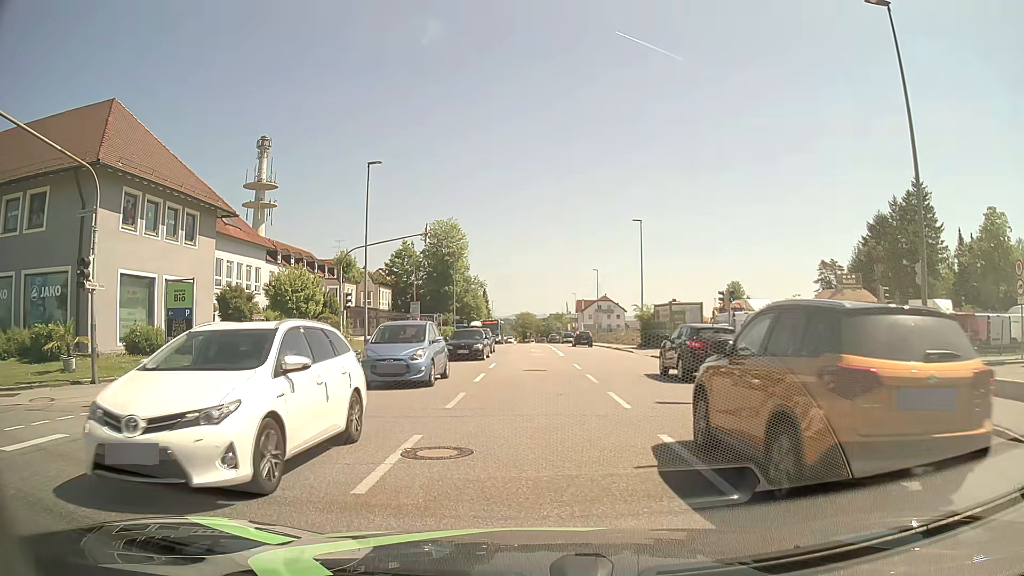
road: tertiary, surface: asphalt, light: Day
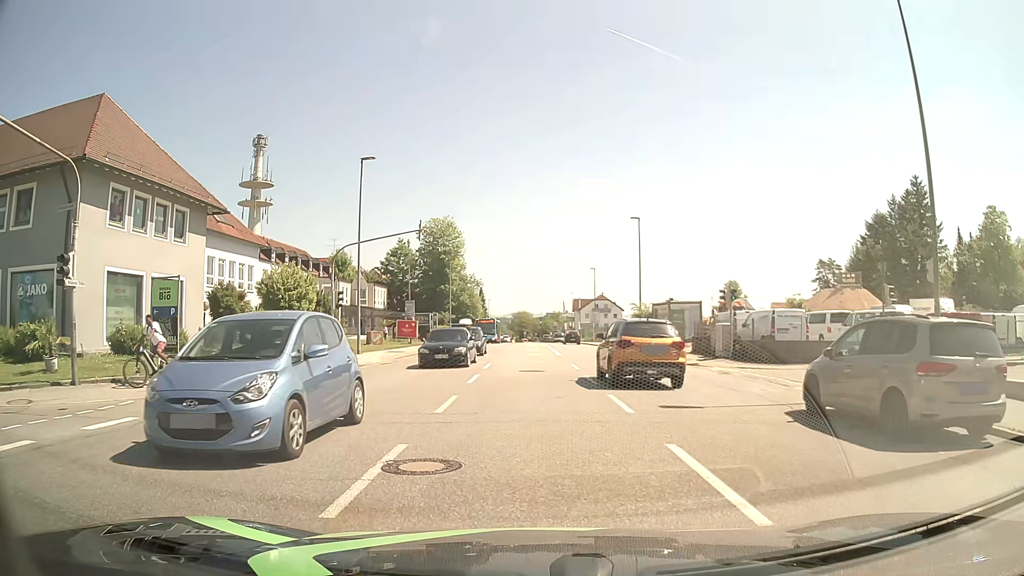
(0.0, +0.7) m; 0°
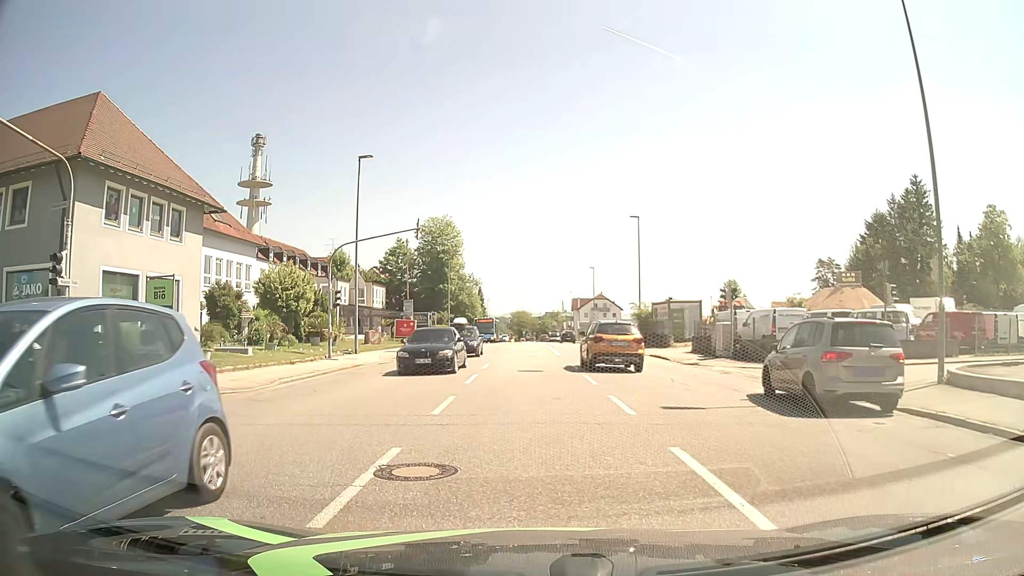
(0.0, +0.3) m; 0°
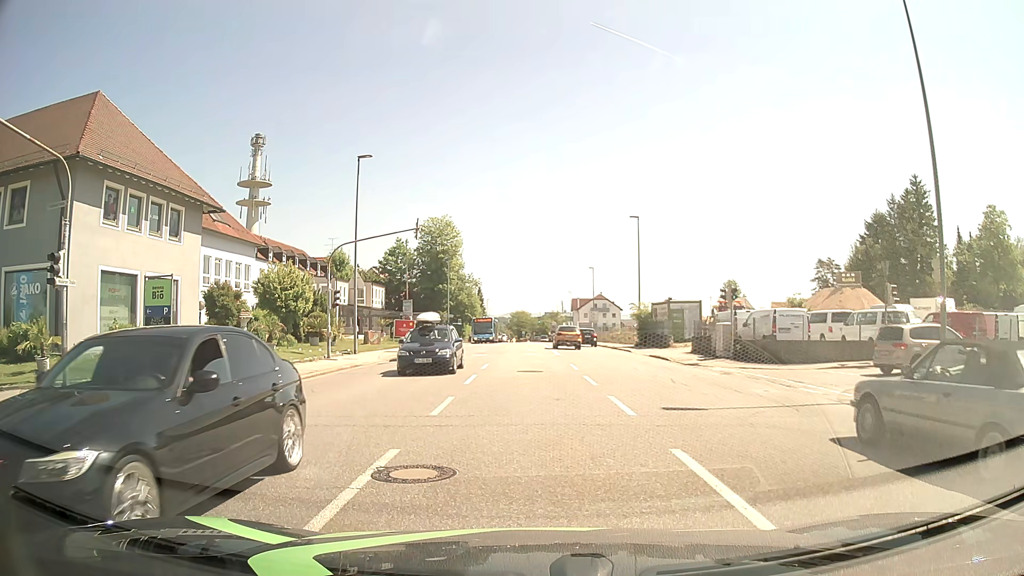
(0.0, +0.2) m; 0°
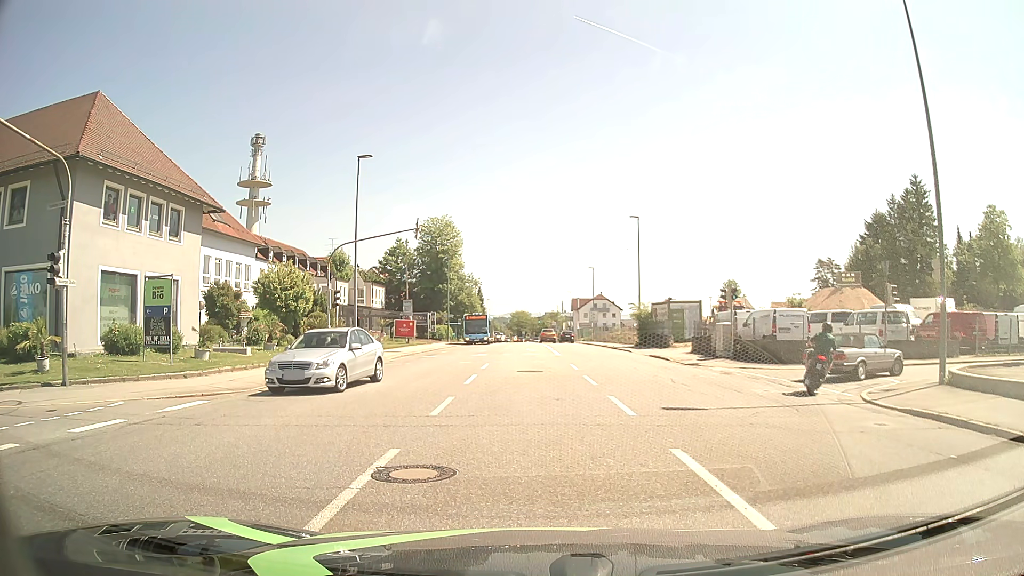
(0.0, 0.0) m; 0°
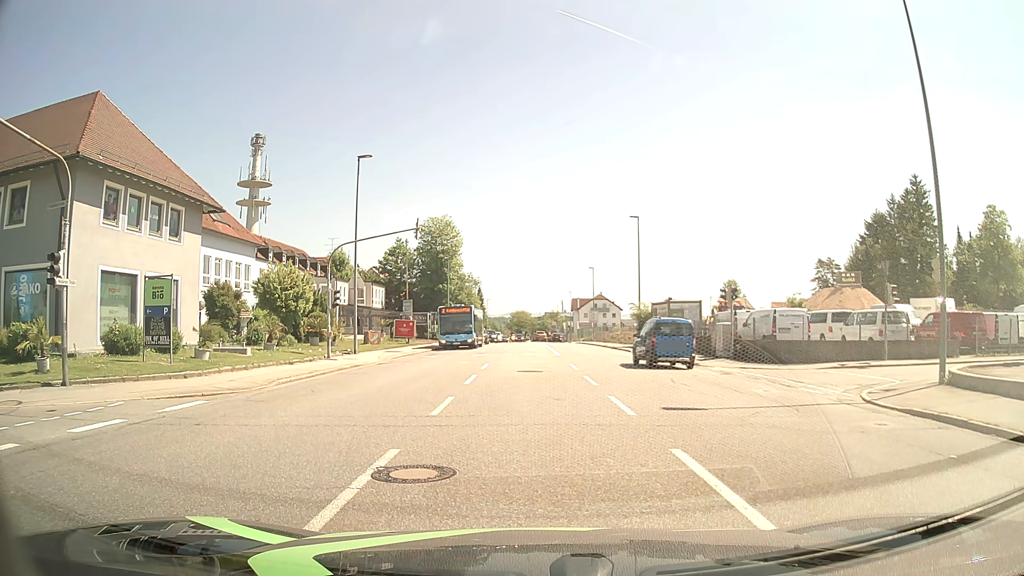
(0.0, 0.0) m; 0°
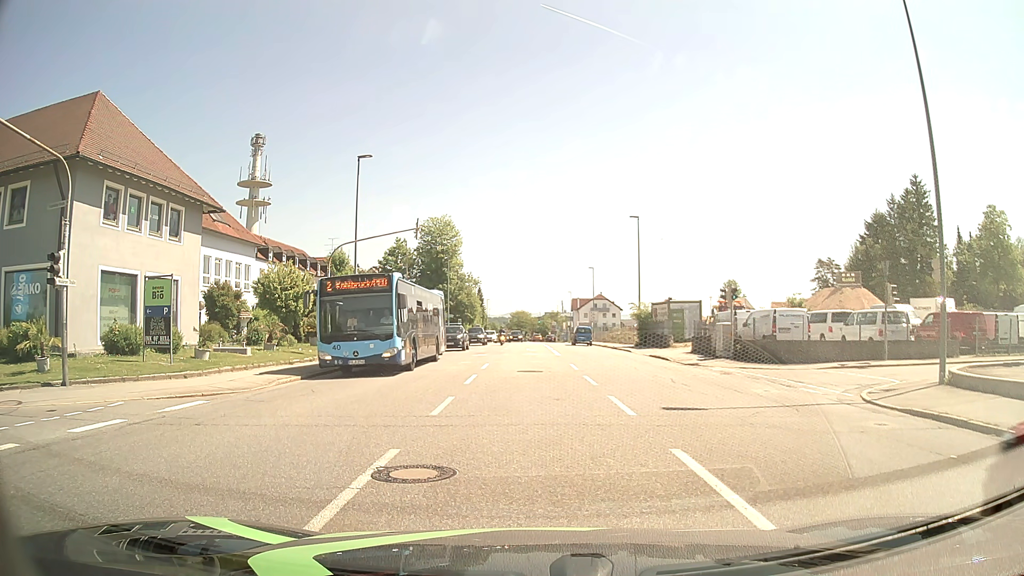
(0.0, 0.0) m; 0°
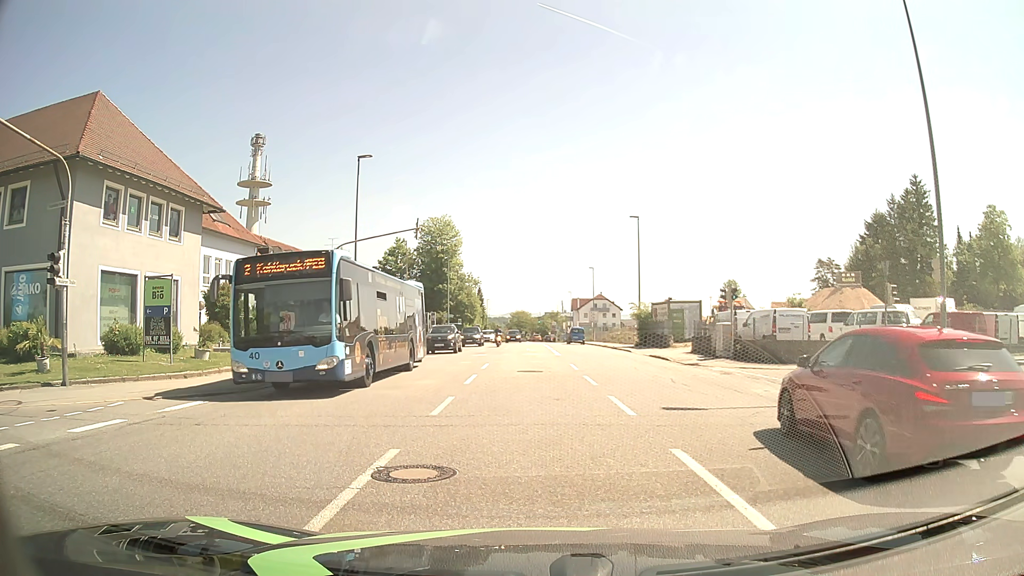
(0.0, 0.0) m; 0°
